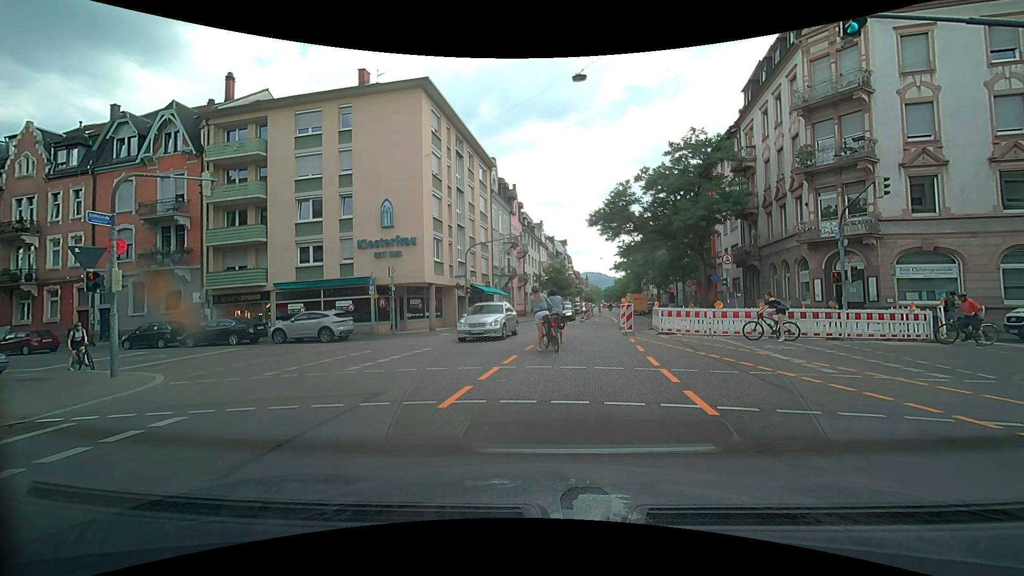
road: secondary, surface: asphalt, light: Day
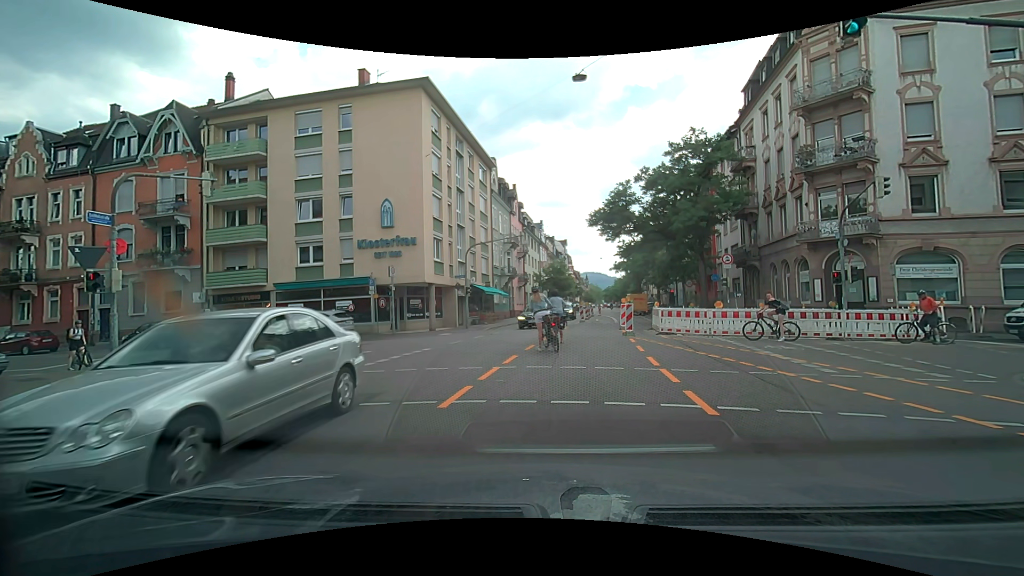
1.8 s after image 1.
(0.0, 0.0) m; 0°
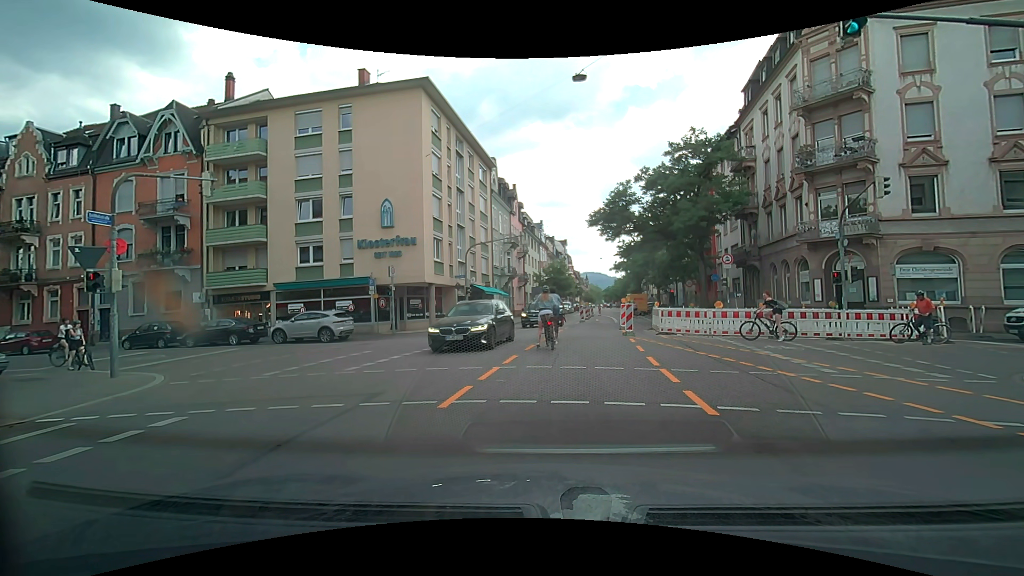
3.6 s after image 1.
(0.0, 0.0) m; 0°
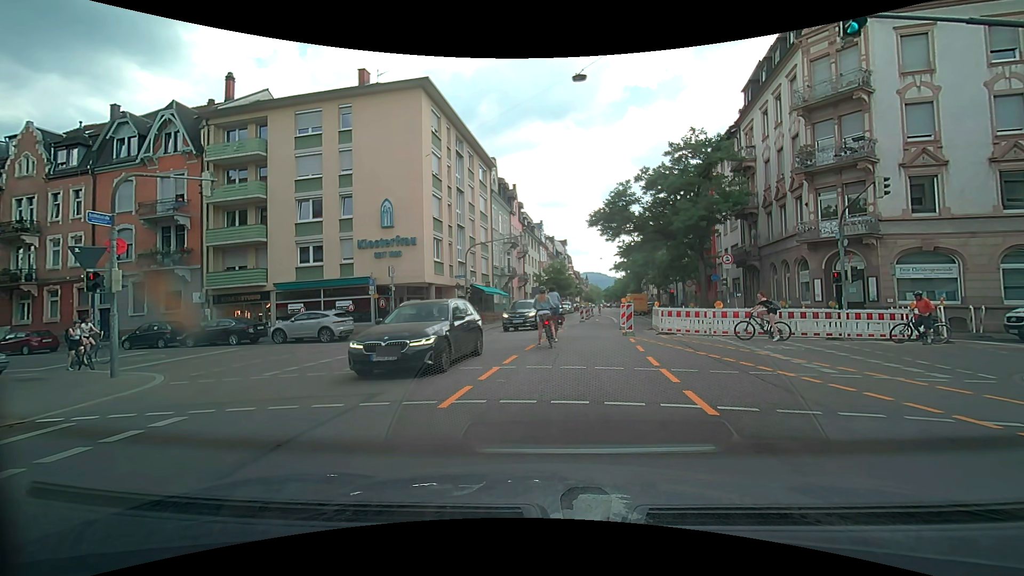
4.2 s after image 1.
(0.0, 0.0) m; 0°
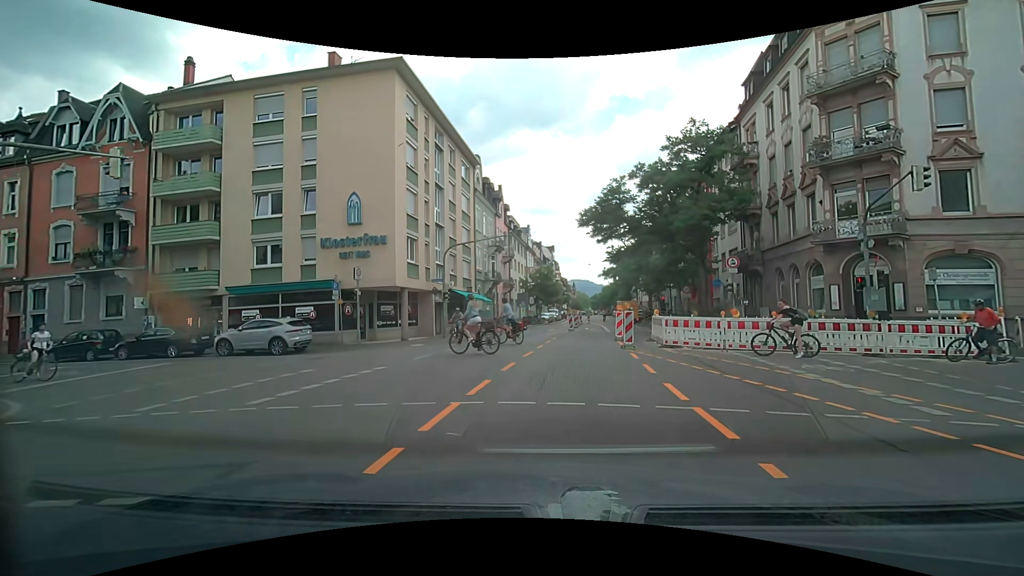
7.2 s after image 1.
(+0.1, +3.3) m; +3°
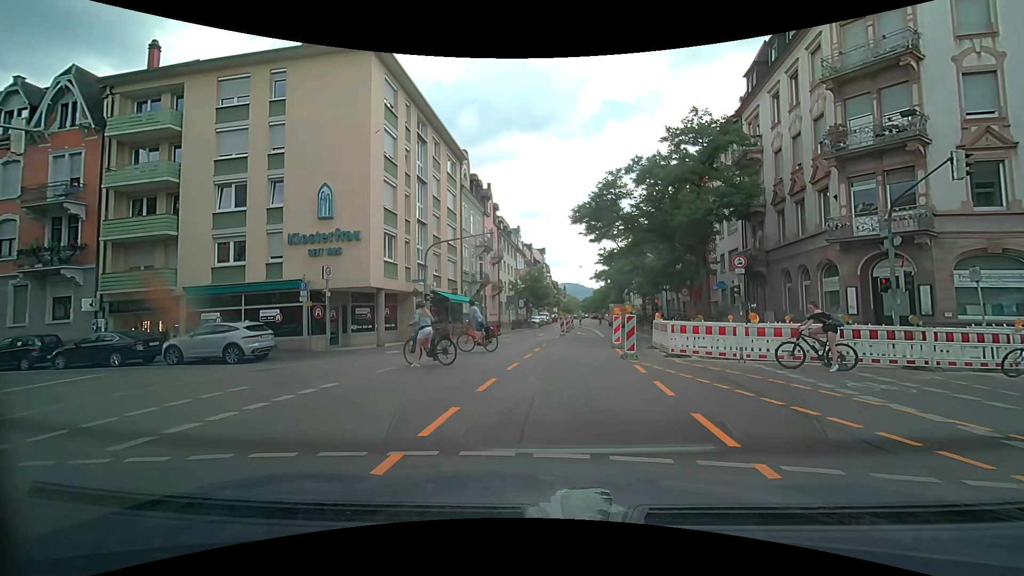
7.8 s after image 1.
(0.0, +2.4) m; +1°
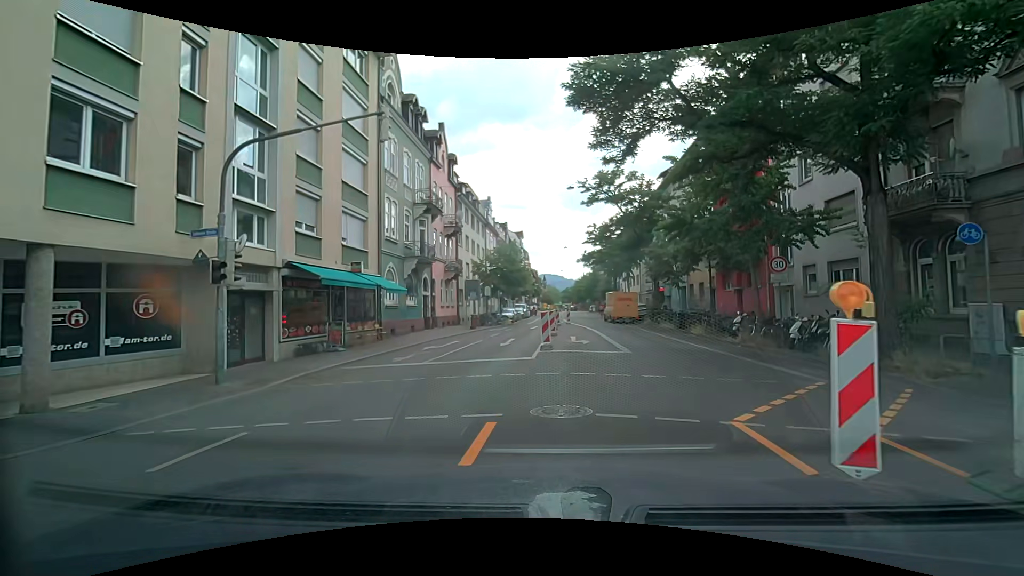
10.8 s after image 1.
(+0.4, +16.2) m; +1°
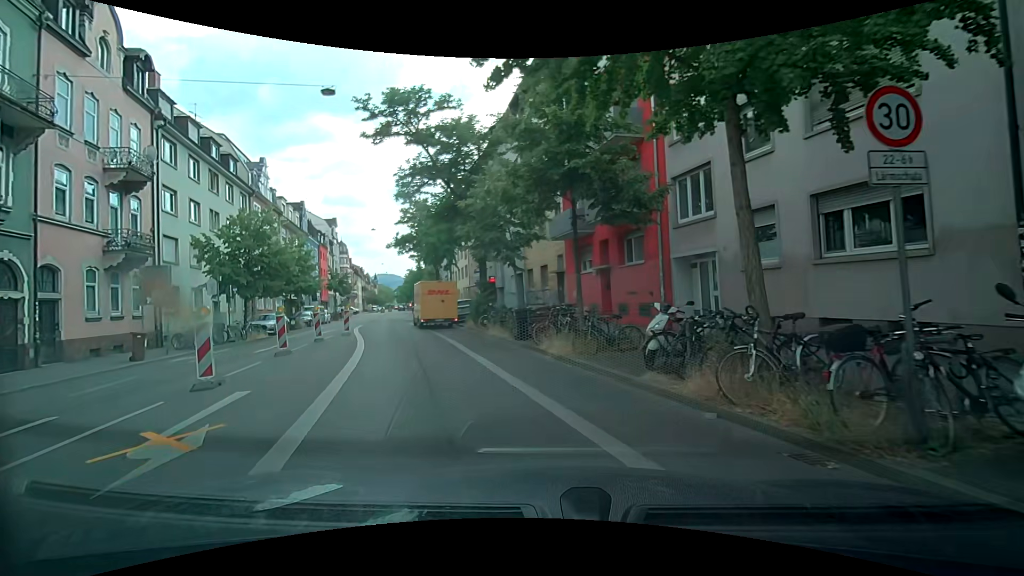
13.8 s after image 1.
(+3.1, +14.6) m; +16°
(-1, +10) (-4, +20) (-7, +29) (-9, +39) (-12, +48) (-14, +58) (-16, +68) (-18, +78) (-20, +88) (-22, +97) m
